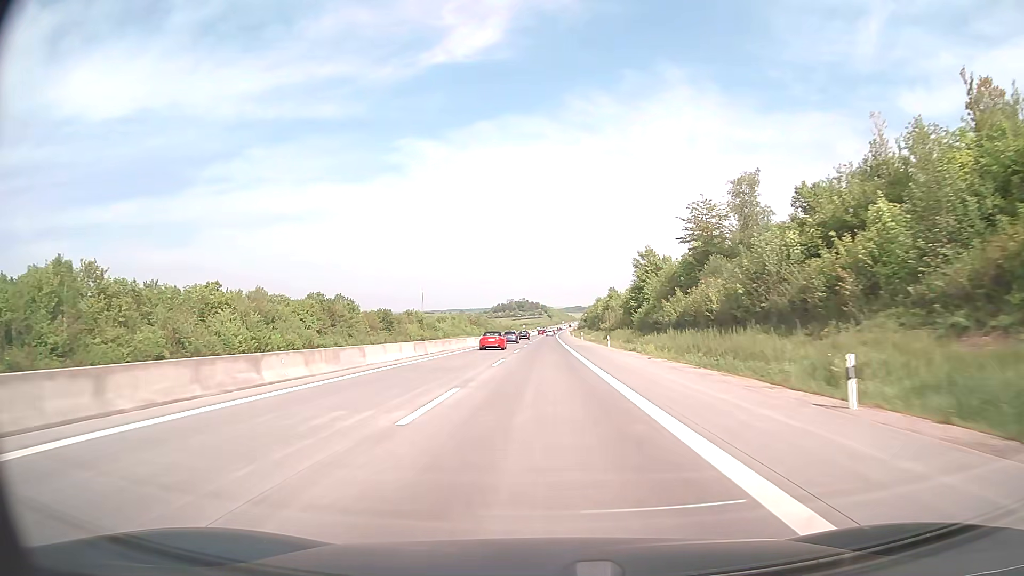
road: motorway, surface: concrete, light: Day
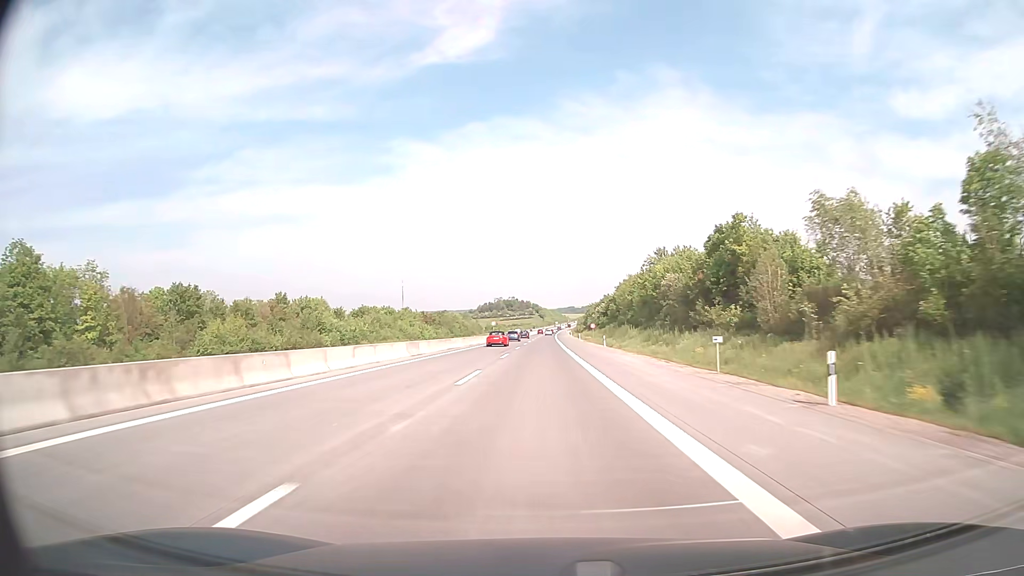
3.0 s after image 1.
(+0.8, +99.1) m; +1°
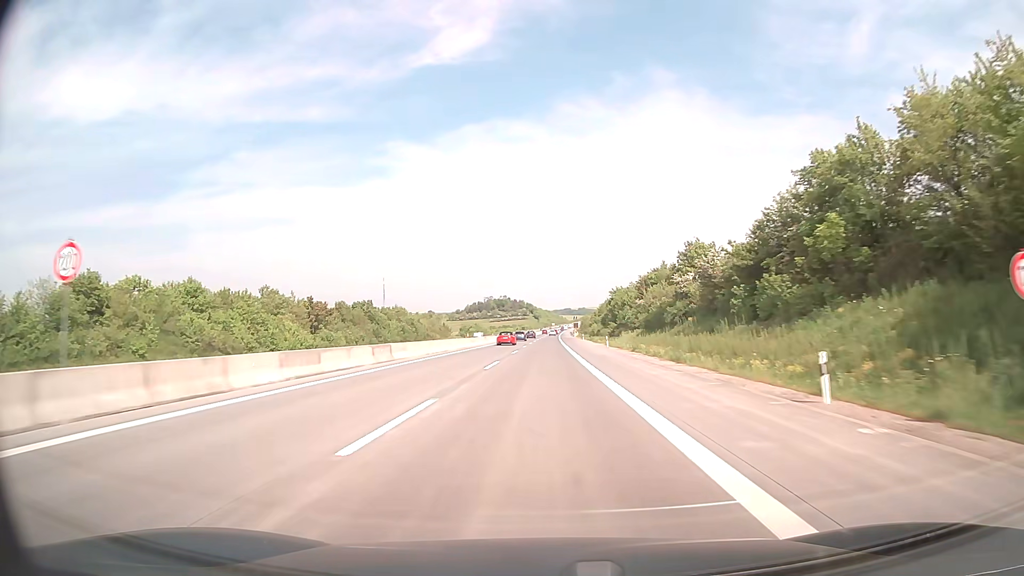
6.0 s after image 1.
(+0.3, +99.0) m; 0°
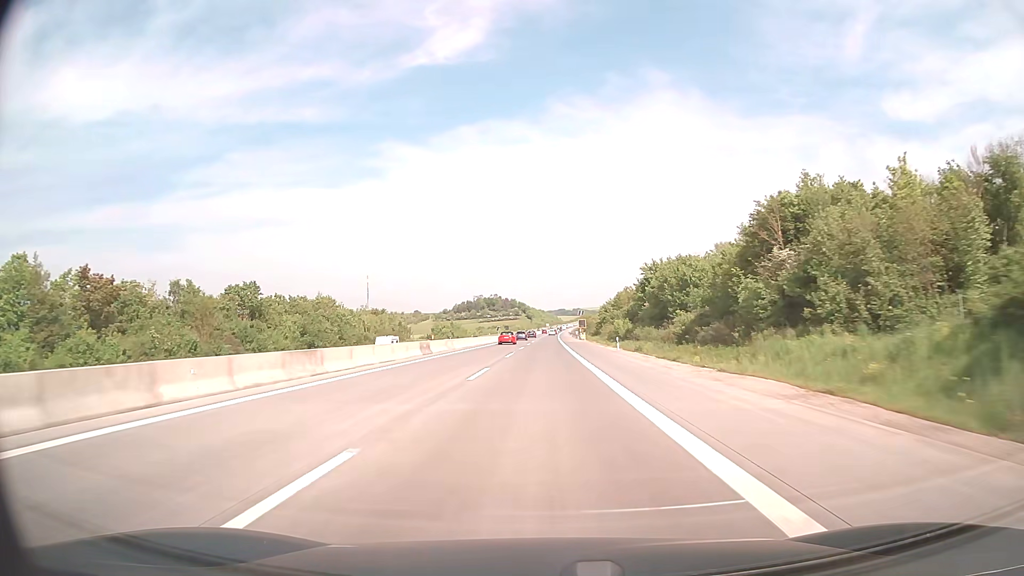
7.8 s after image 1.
(+0.3, +59.5) m; +1°
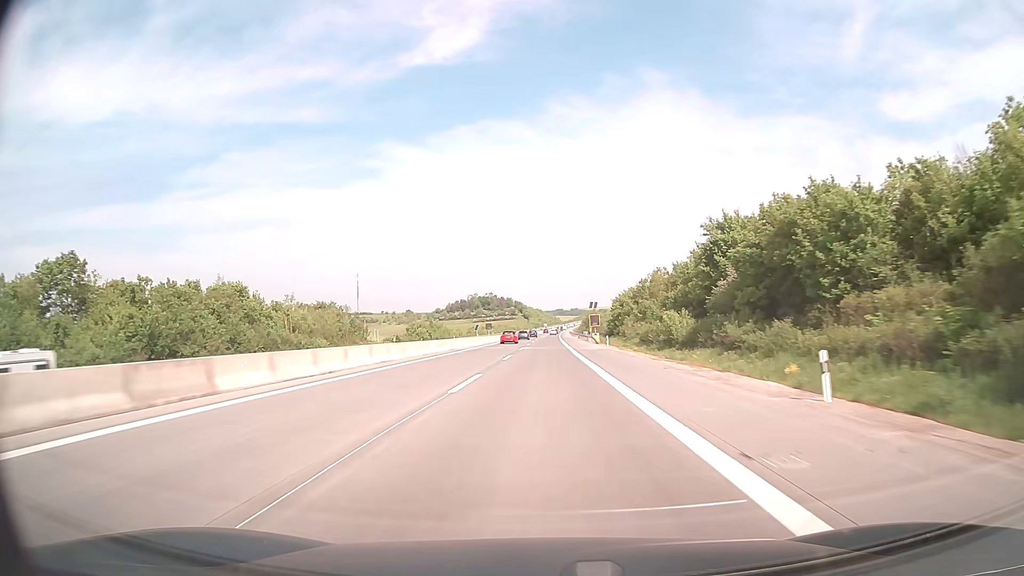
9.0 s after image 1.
(+0.1, +39.6) m; 0°
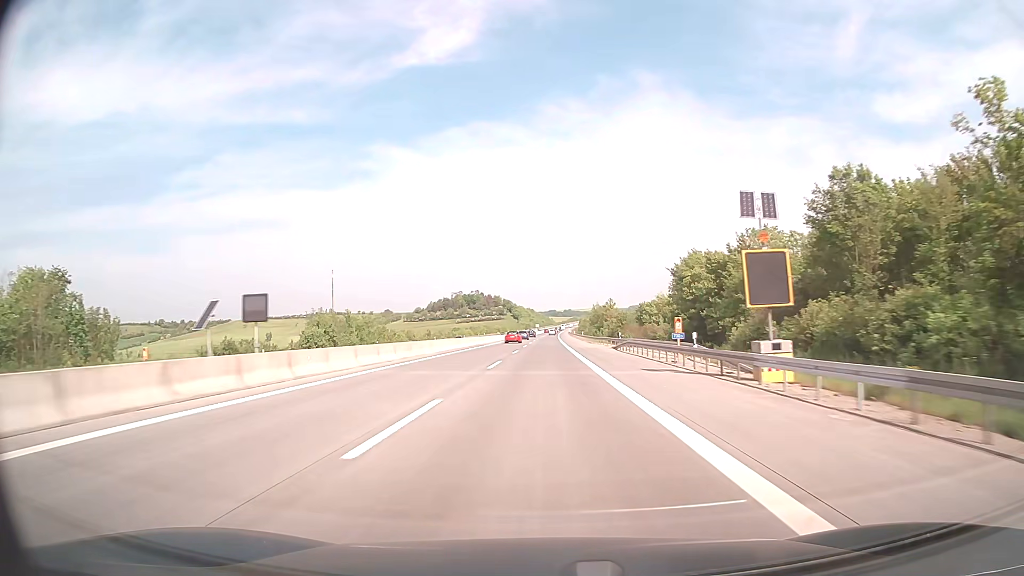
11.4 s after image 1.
(+0.5, +79.2) m; +1°
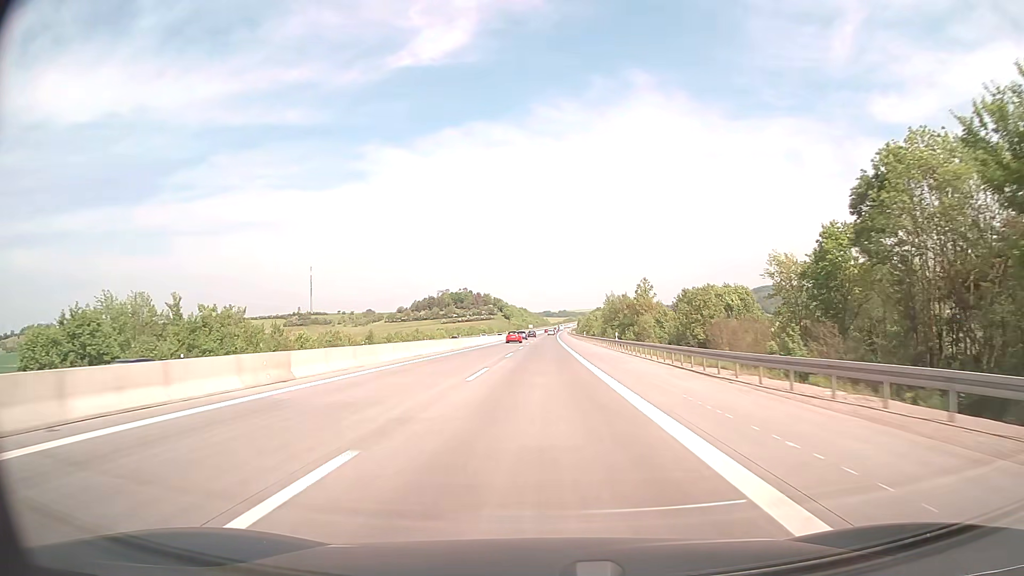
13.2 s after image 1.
(+0.2, +59.4) m; 0°
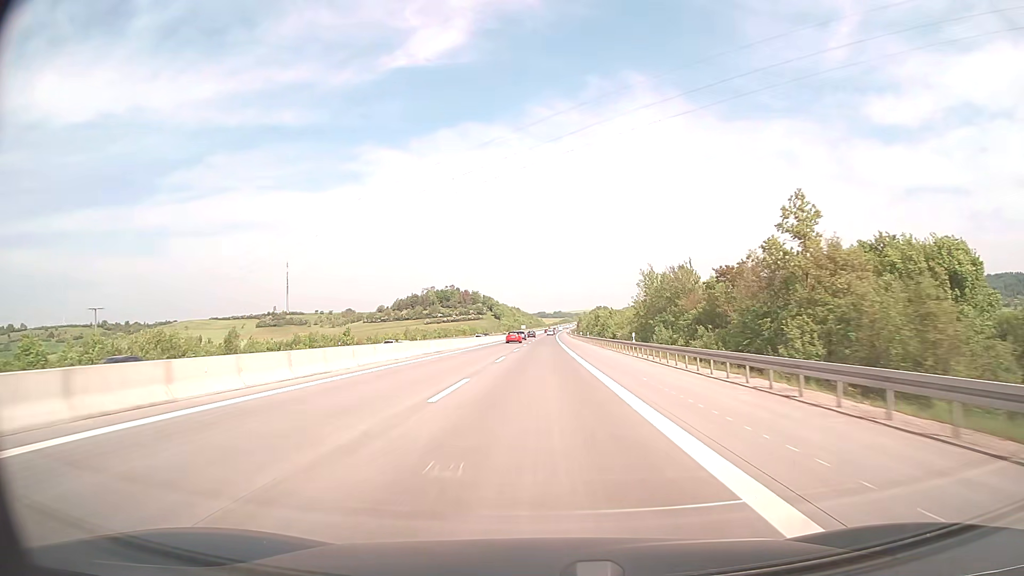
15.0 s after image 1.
(+0.3, +59.3) m; 0°
(0, +10) (0, +20) (0, +30) (0, +40) (0, +50) (0, +60) (0, +70) (0, +80) (0, +90) (0, +100) m
